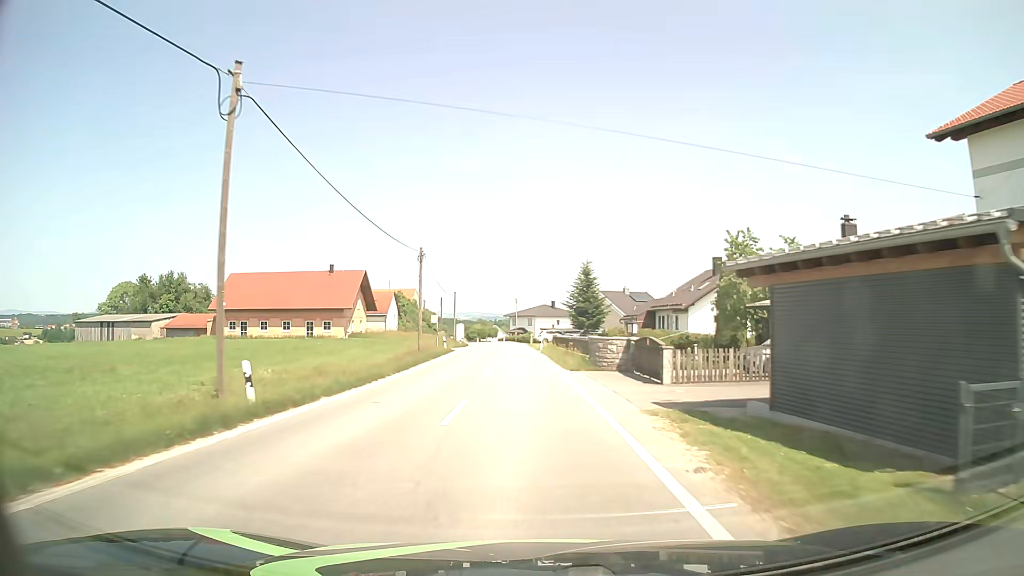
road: tertiary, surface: asphalt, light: Day
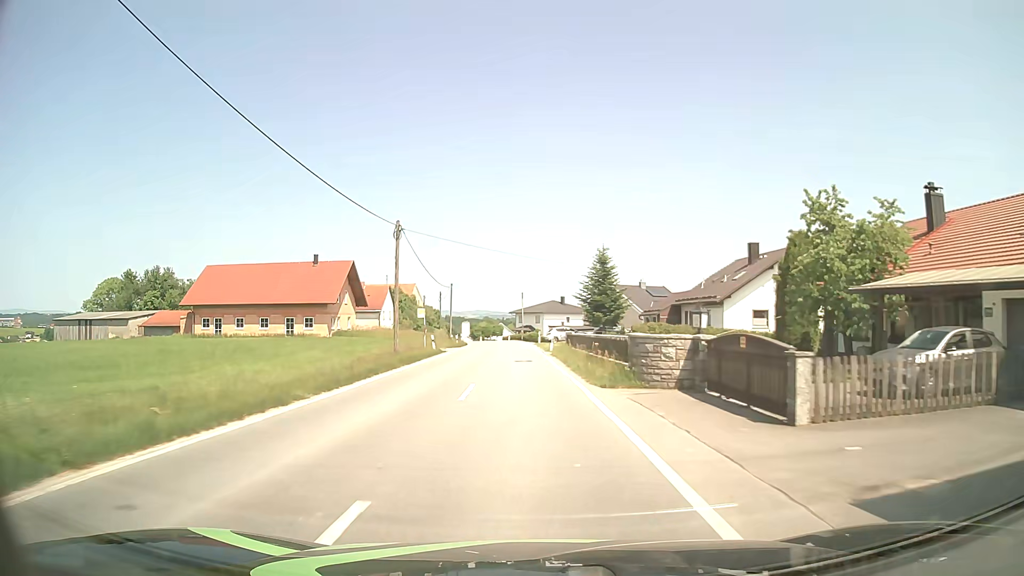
(0.0, +9.0) m; 0°
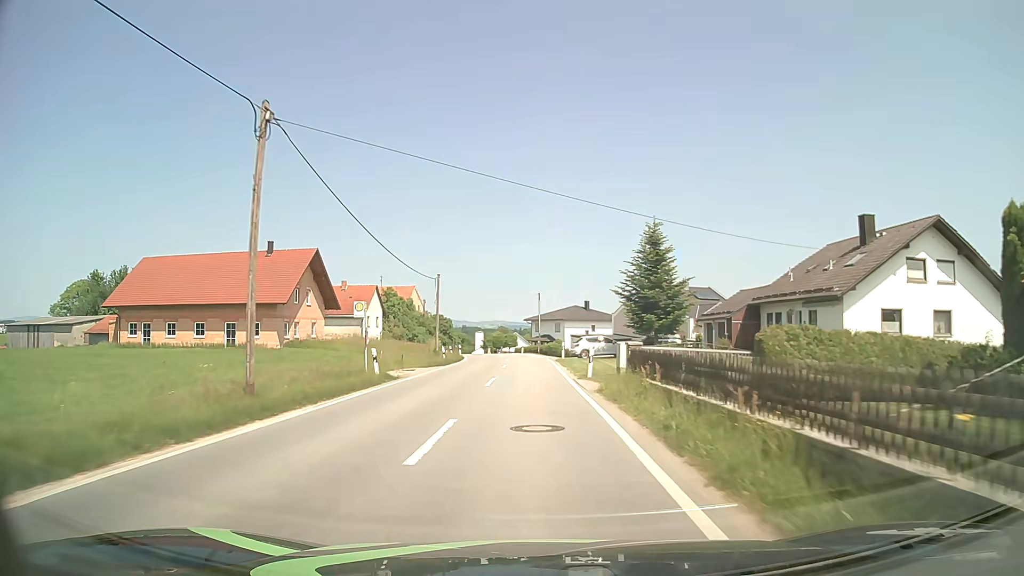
(-0.3, +18.1) m; -2°
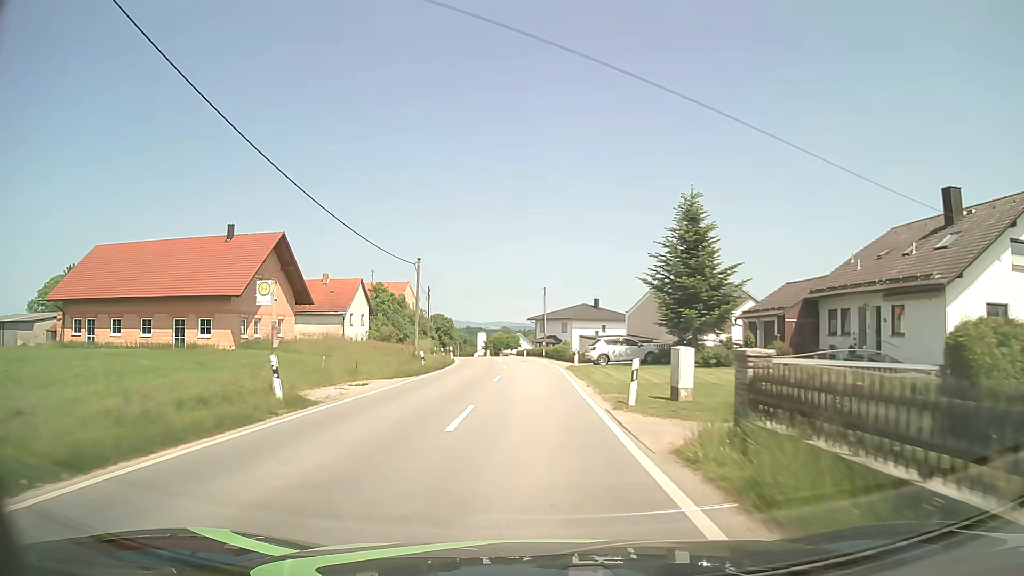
(0.0, +9.0) m; -1°
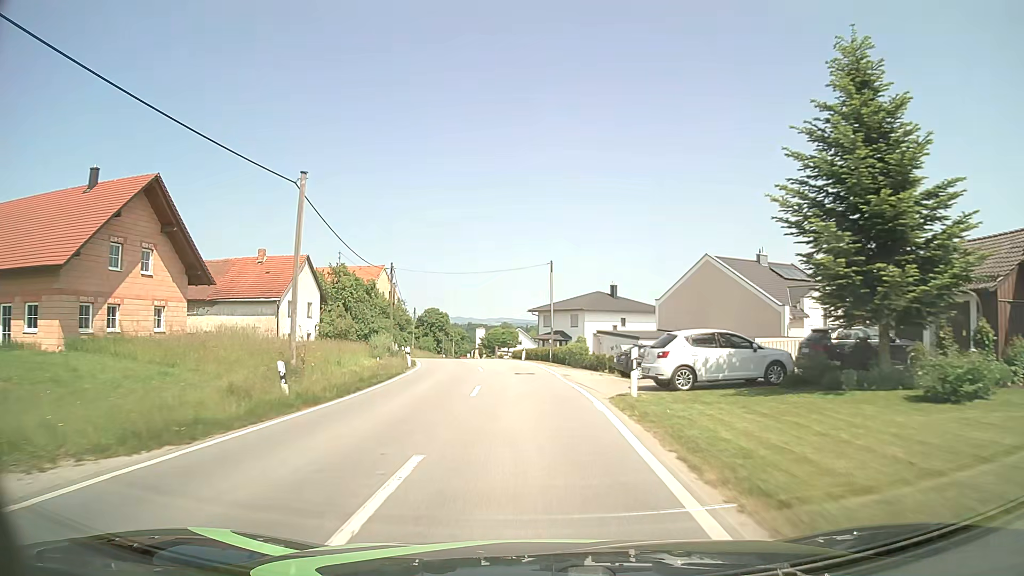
(0.0, +18.0) m; 0°
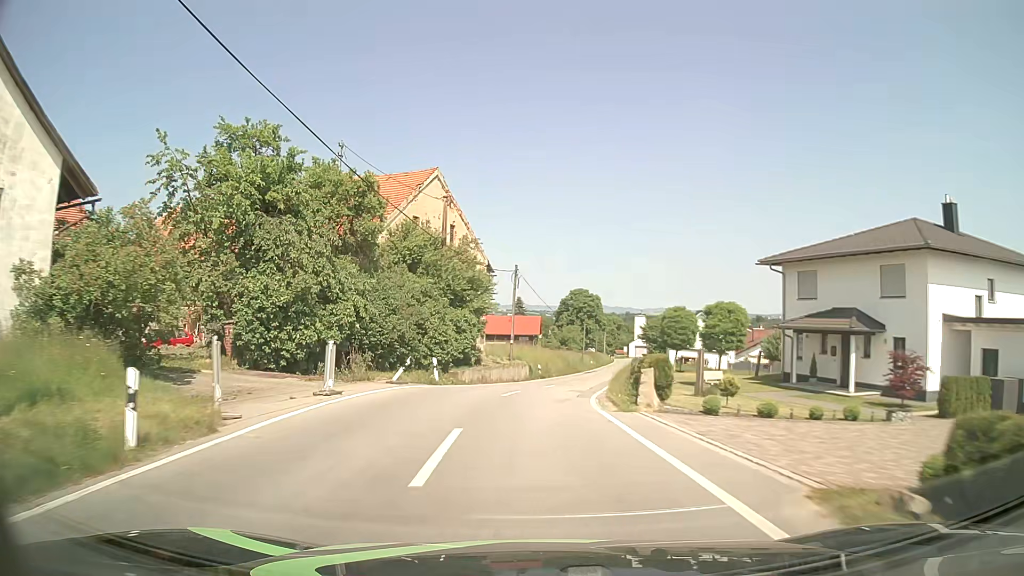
(-3.9, +45.0) m; -13°
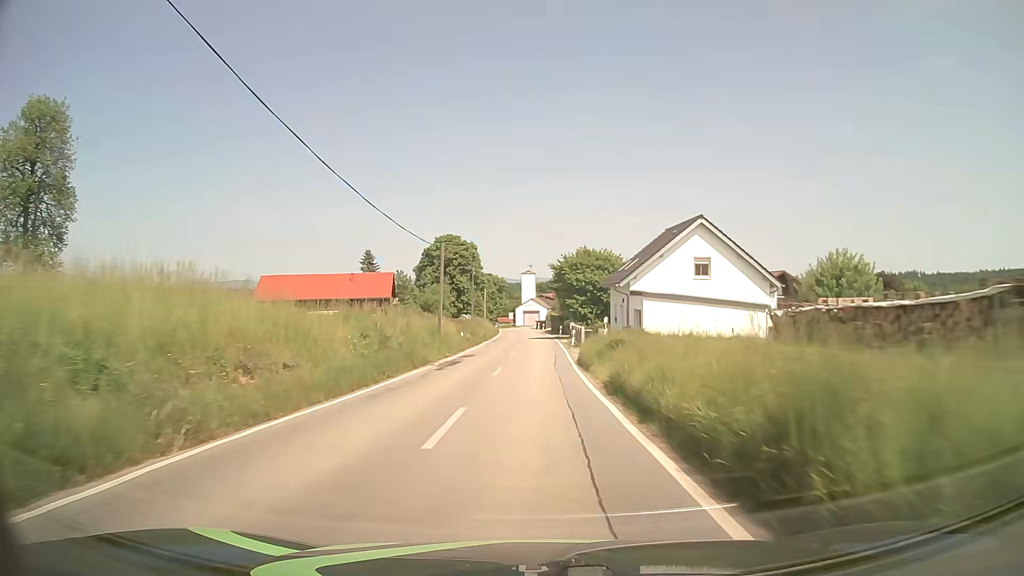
(+3.9, +45.8) m; +11°
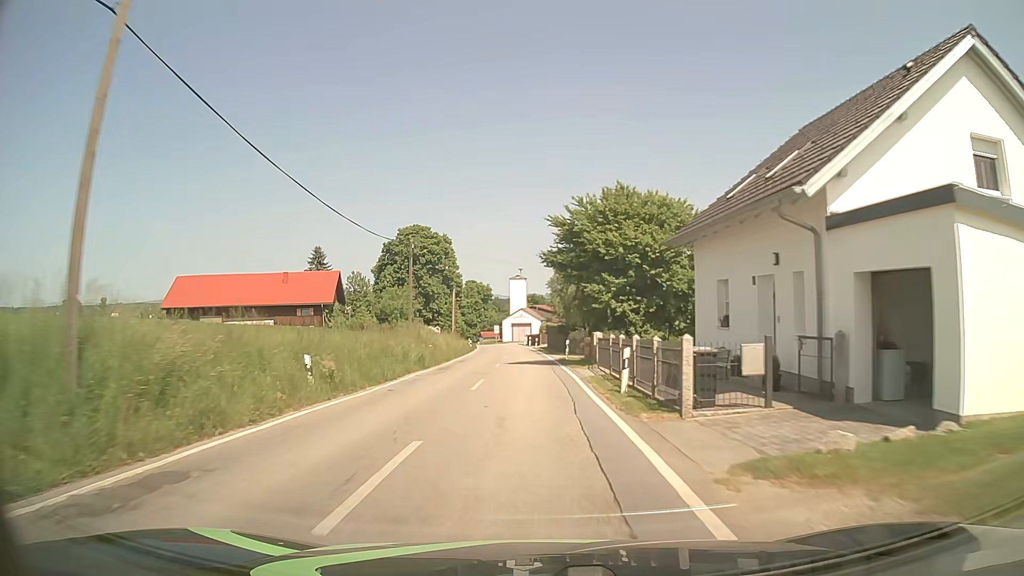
(0.0, +27.4) m; 0°
(0, +10) (0, +20) (0, +30) (0, +40) (-1, +50) (-1, +60) (-2, +70) (-2, +80) (-3, +90) (-5, +100) m
